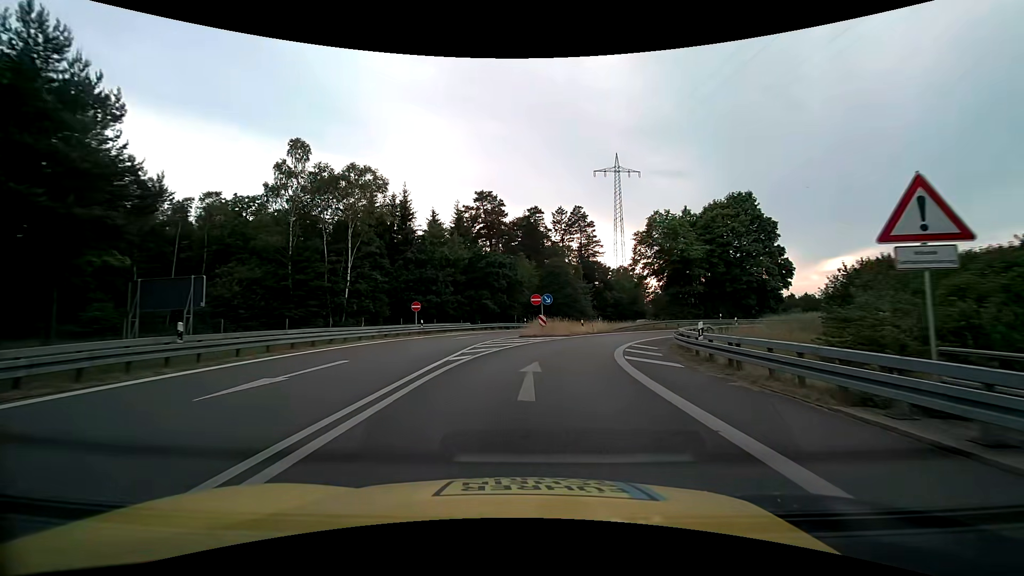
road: motorway_link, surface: asphalt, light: Day
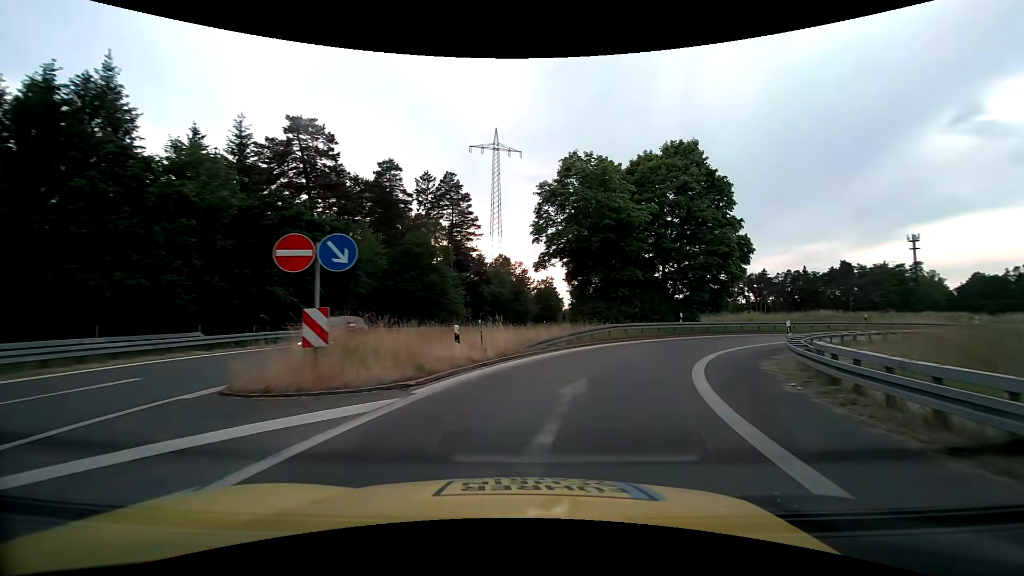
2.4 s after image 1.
(+2.2, +25.1) m; +15°
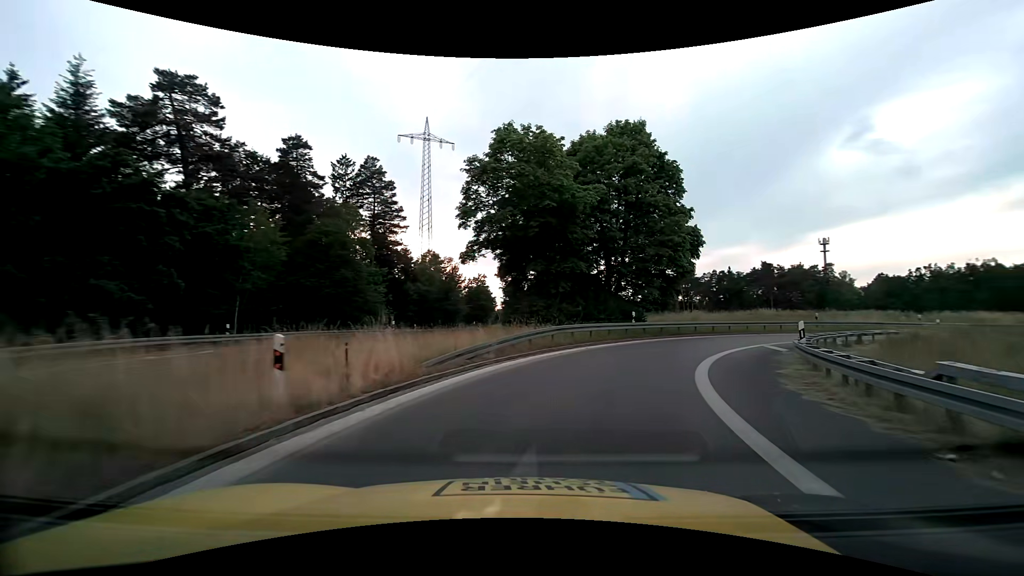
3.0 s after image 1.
(+0.4, +6.3) m; +8°
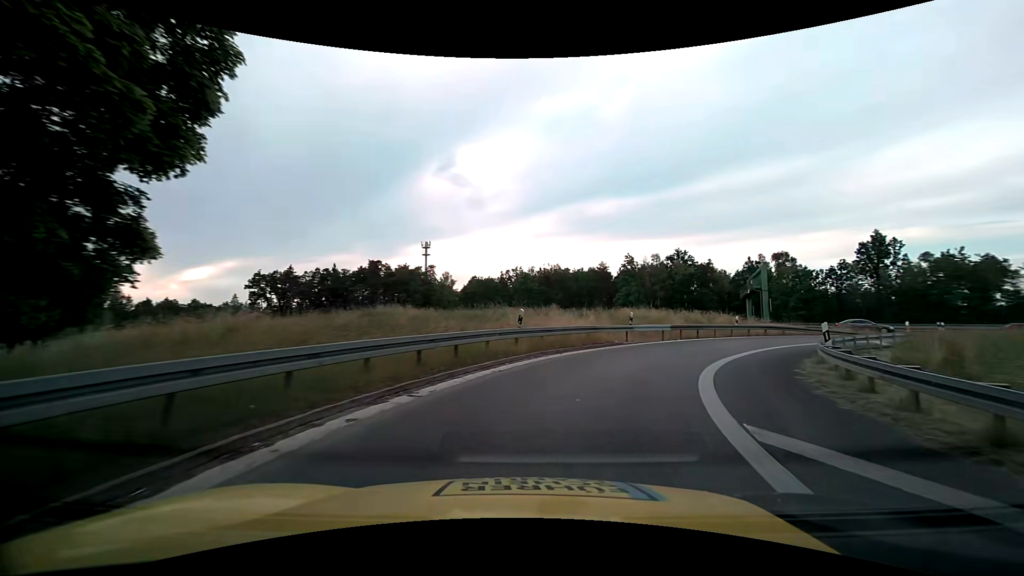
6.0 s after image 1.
(+10.7, +28.4) m; +43°
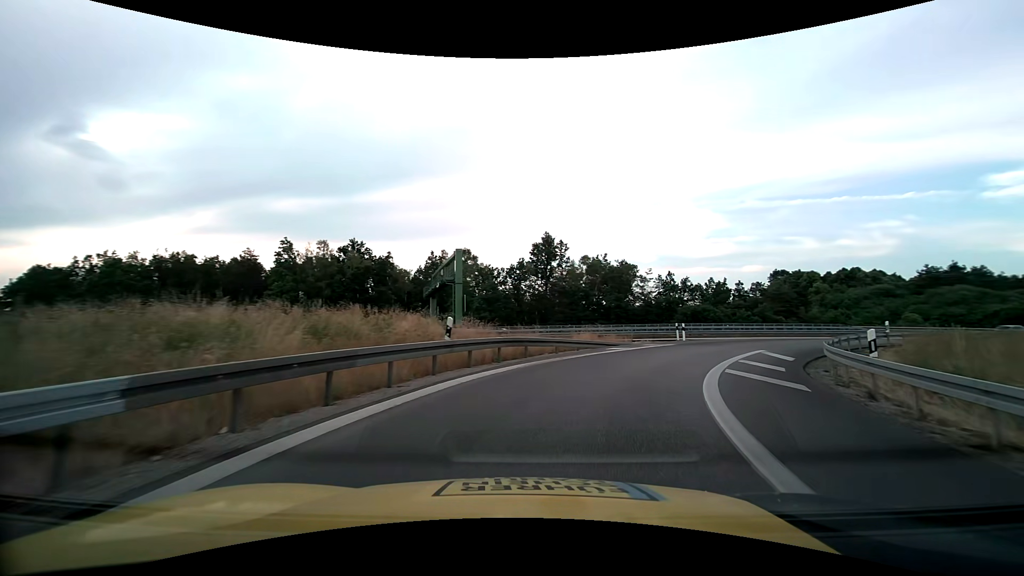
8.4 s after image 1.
(+7.6, +23.1) m; +35°
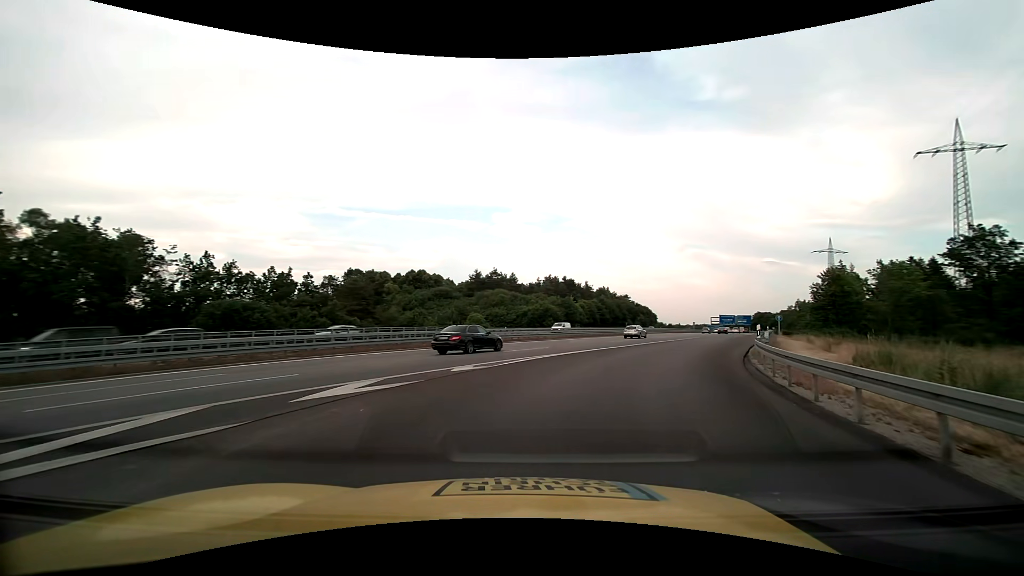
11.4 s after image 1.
(+11.7, +27.2) m; +46°
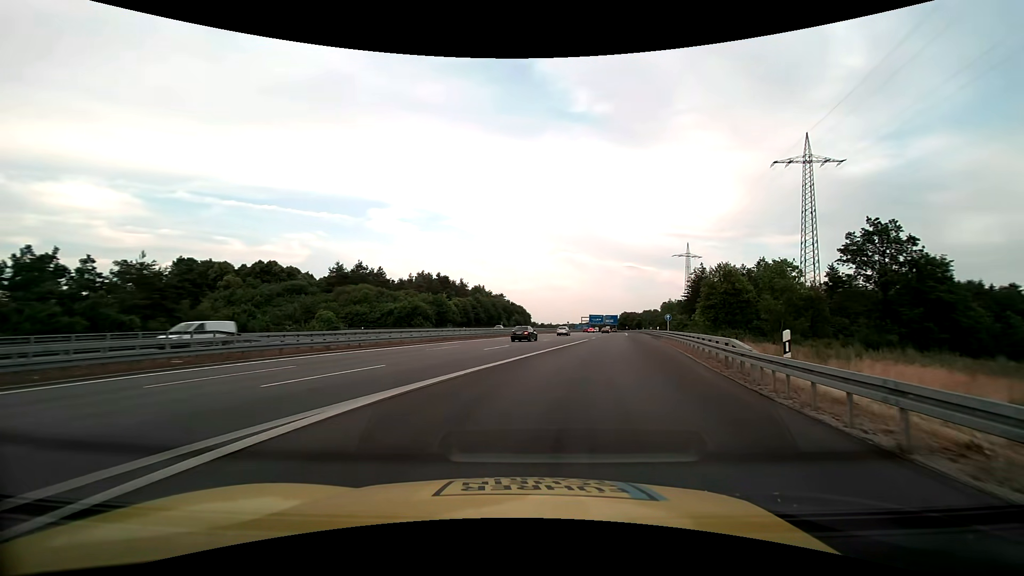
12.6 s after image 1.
(+1.7, +12.6) m; +14°
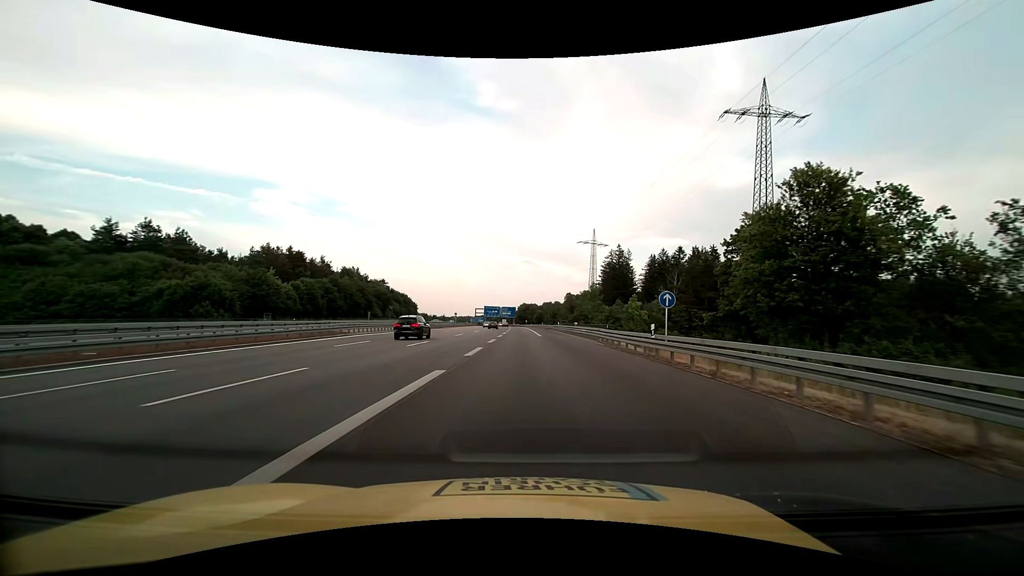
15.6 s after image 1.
(+5.9, +39.1) m; +12°
(0, +10) (0, +20) (0, +30) (0, +40) (0, +50) (0, +60) (-1, +70) (-1, +80) (-1, +90) (-1, +100) m
